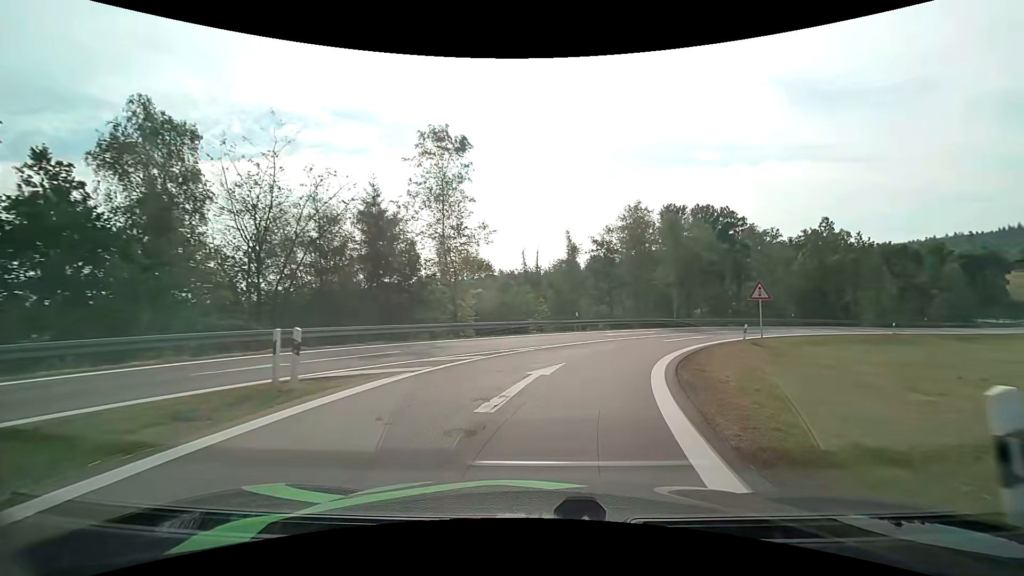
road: motorway_link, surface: asphalt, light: Day
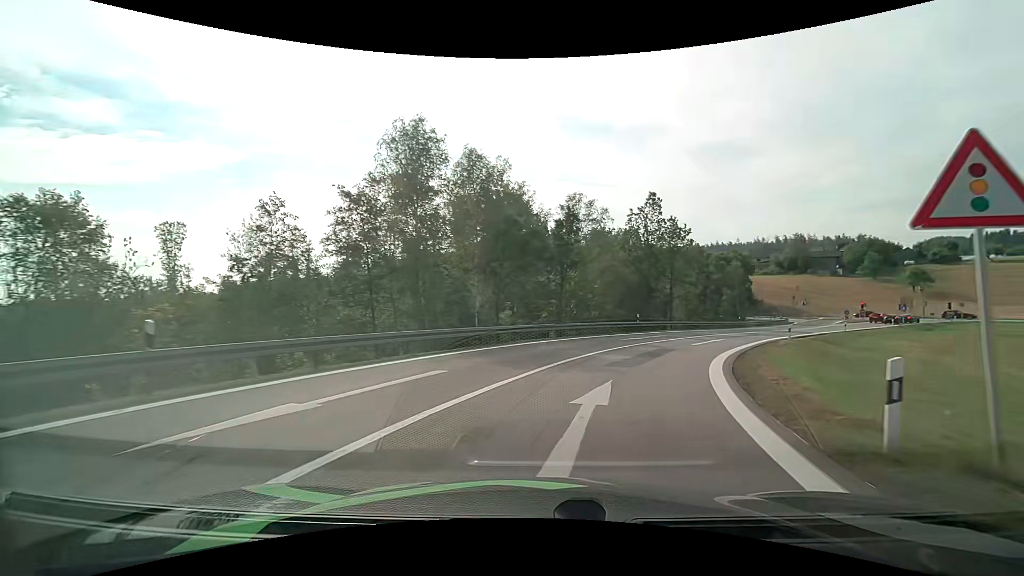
(+4.8, +24.2) m; +23°
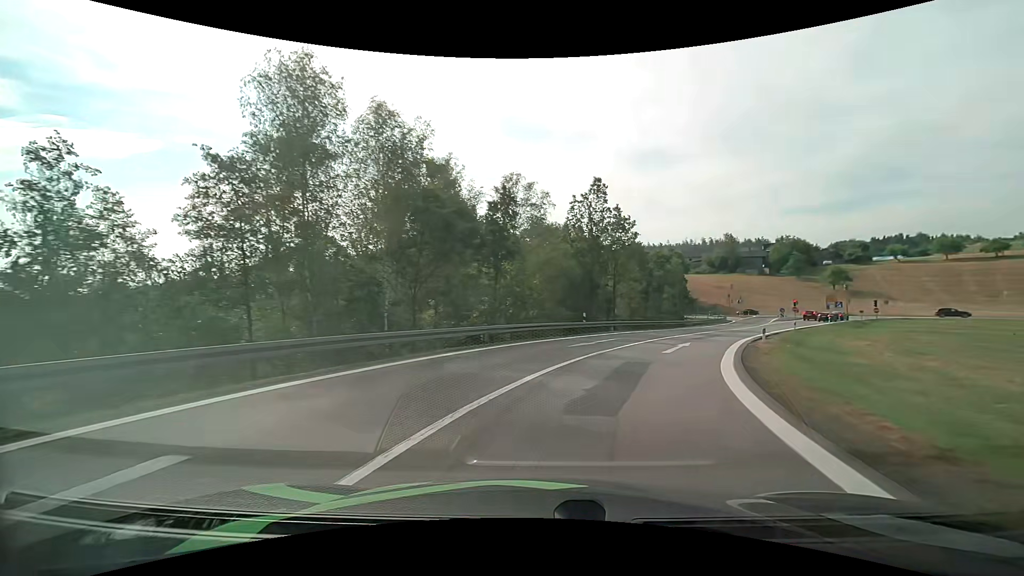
(+0.4, +6.5) m; +7°
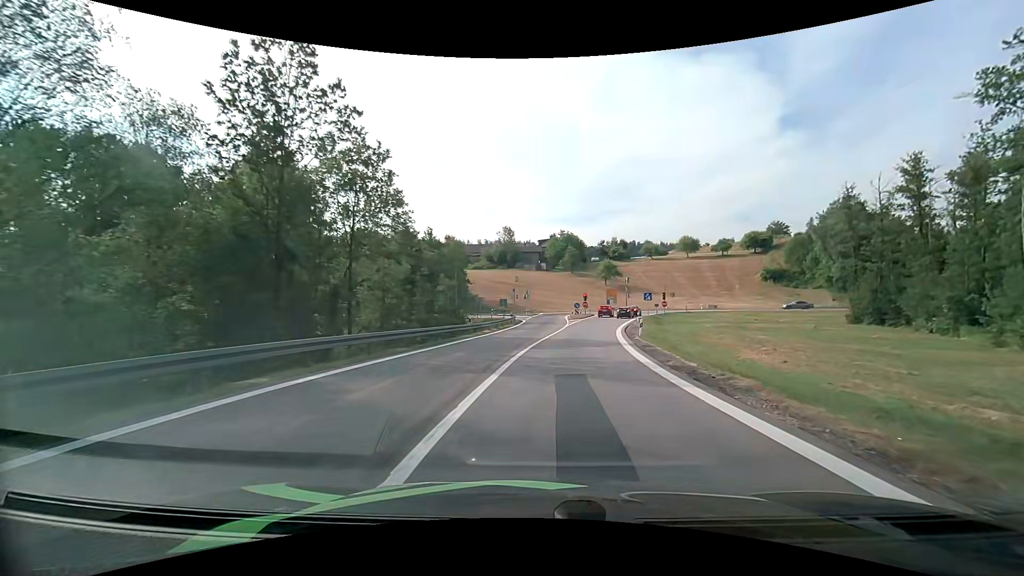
(+5.8, +24.5) m; +25°
